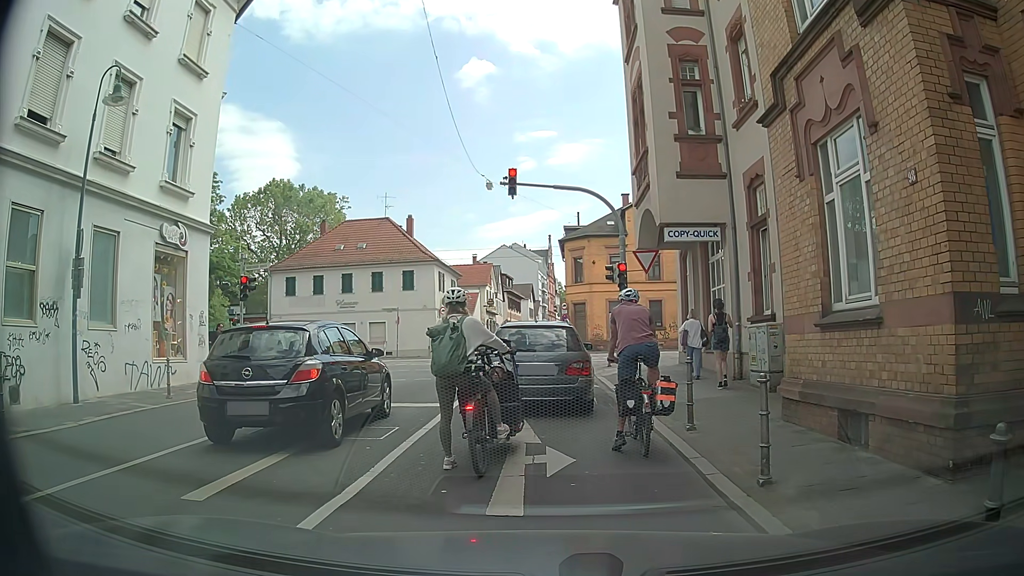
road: unclassified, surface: asphalt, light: Day
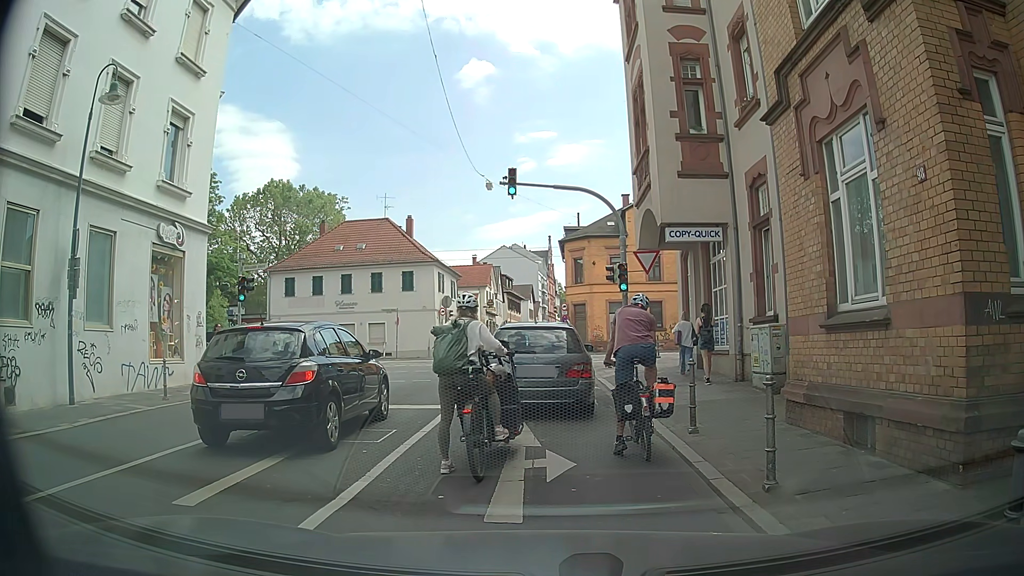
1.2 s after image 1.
(0.0, +0.2) m; 0°
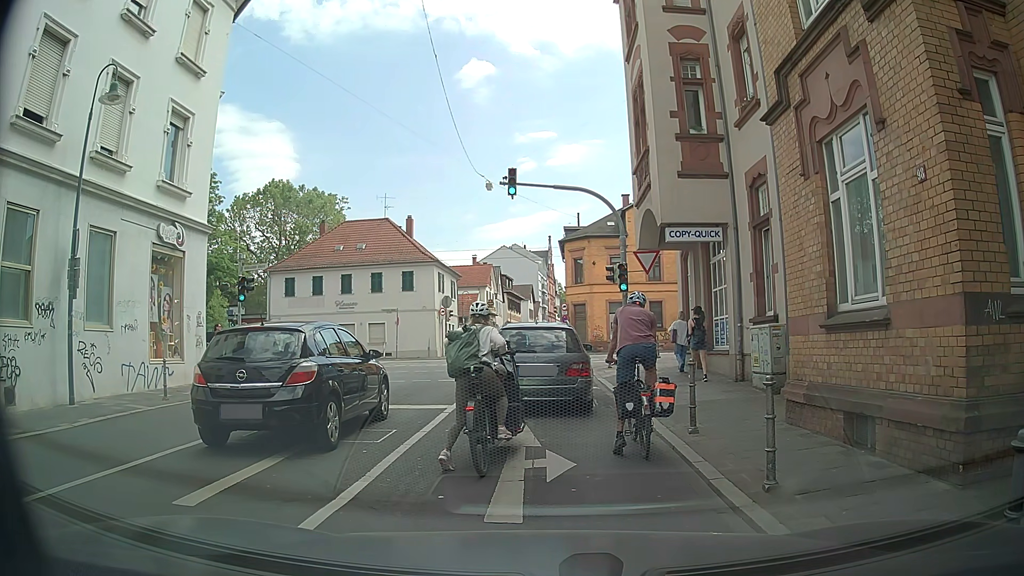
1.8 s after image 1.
(0.0, 0.0) m; 0°
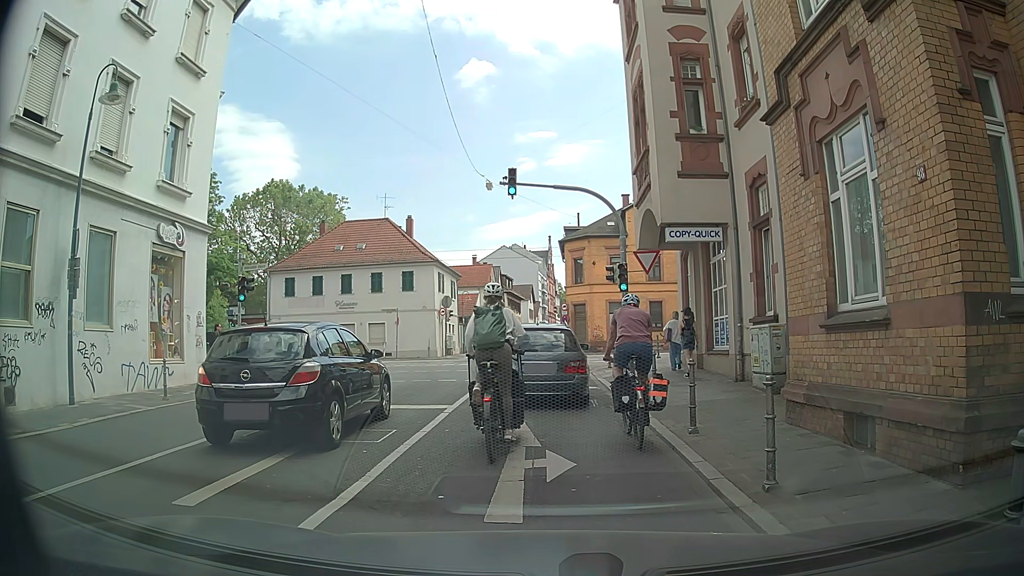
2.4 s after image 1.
(0.0, 0.0) m; 0°
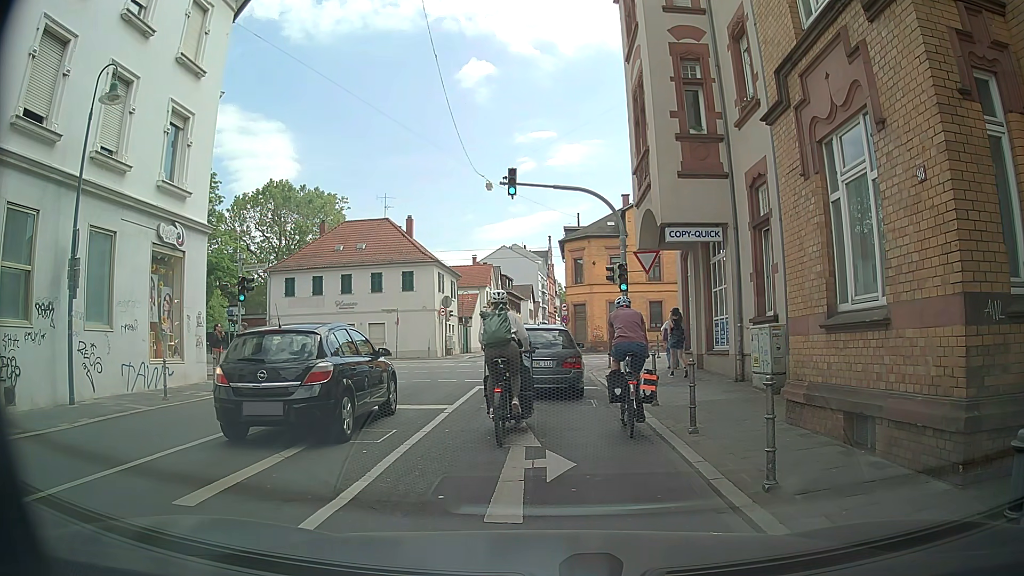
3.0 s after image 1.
(0.0, 0.0) m; 0°
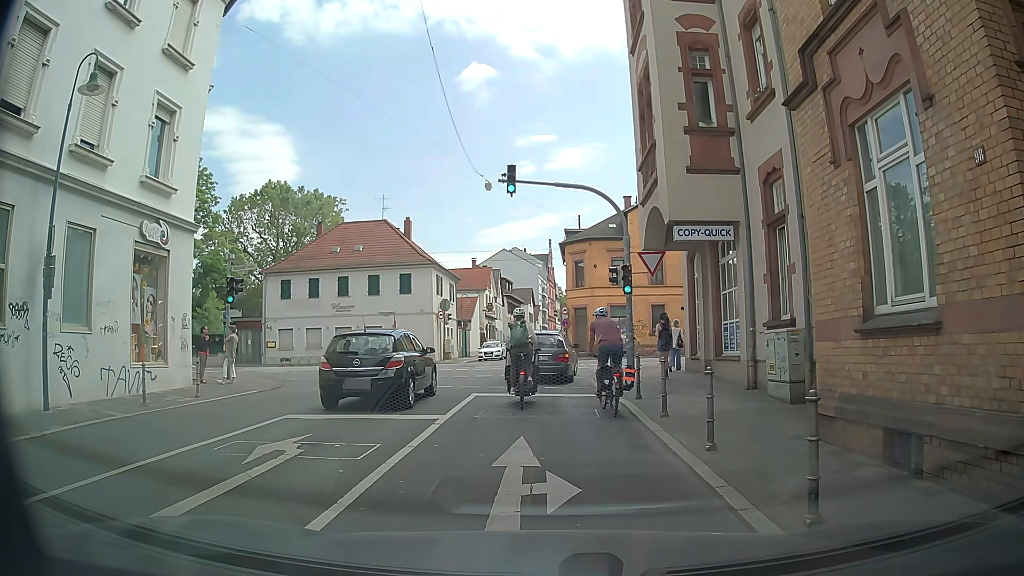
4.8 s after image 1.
(0.0, +0.9) m; 0°
